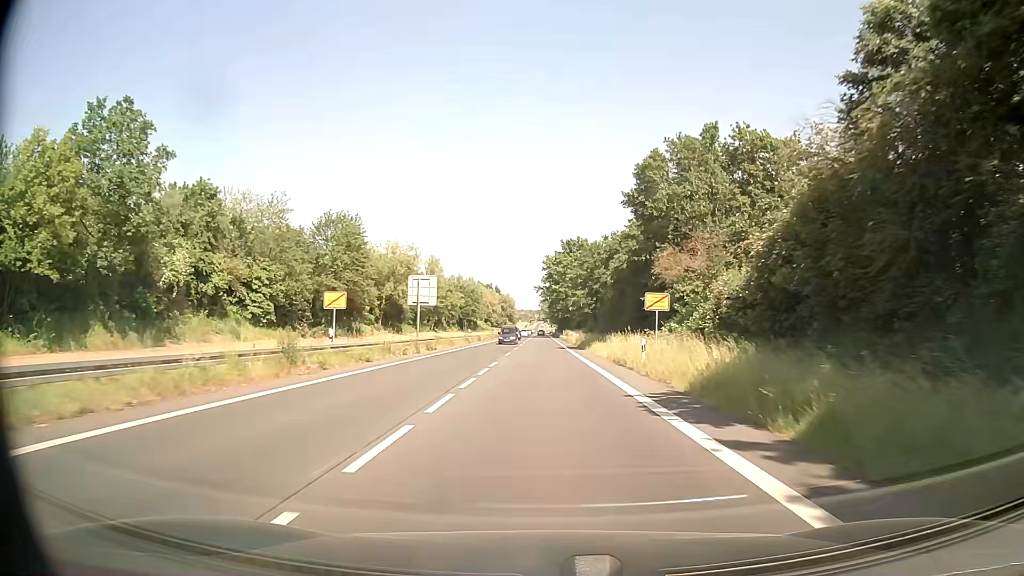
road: secondary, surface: asphalt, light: Day
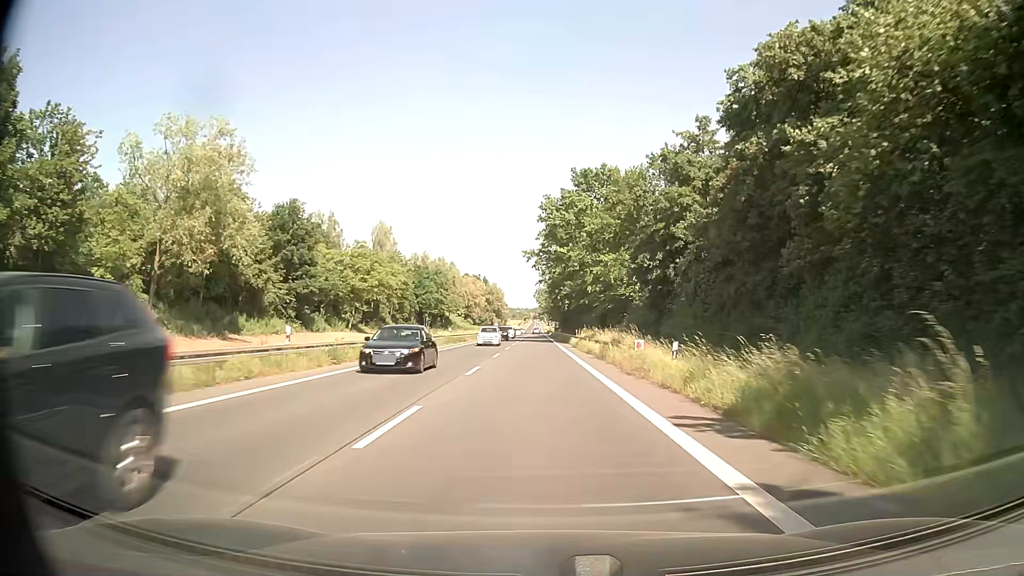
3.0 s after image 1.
(0.0, +51.9) m; +1°
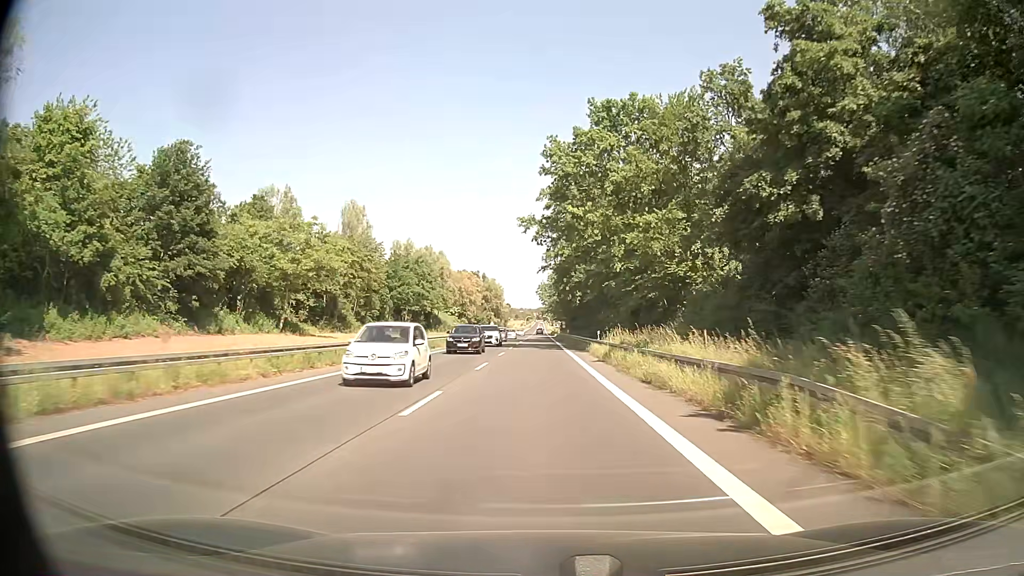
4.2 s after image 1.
(-0.2, +20.9) m; -1°
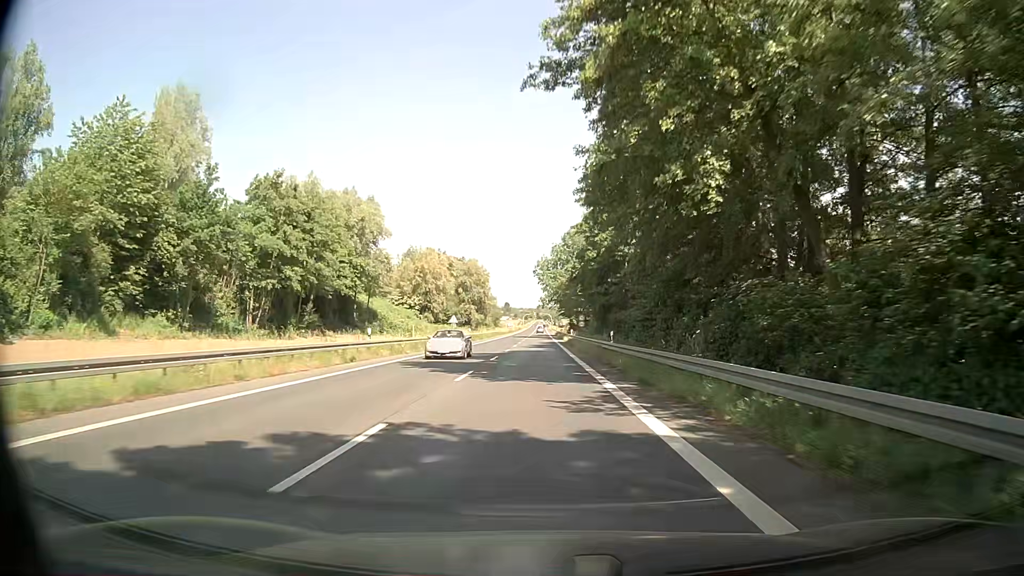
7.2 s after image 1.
(-0.2, +52.8) m; 0°
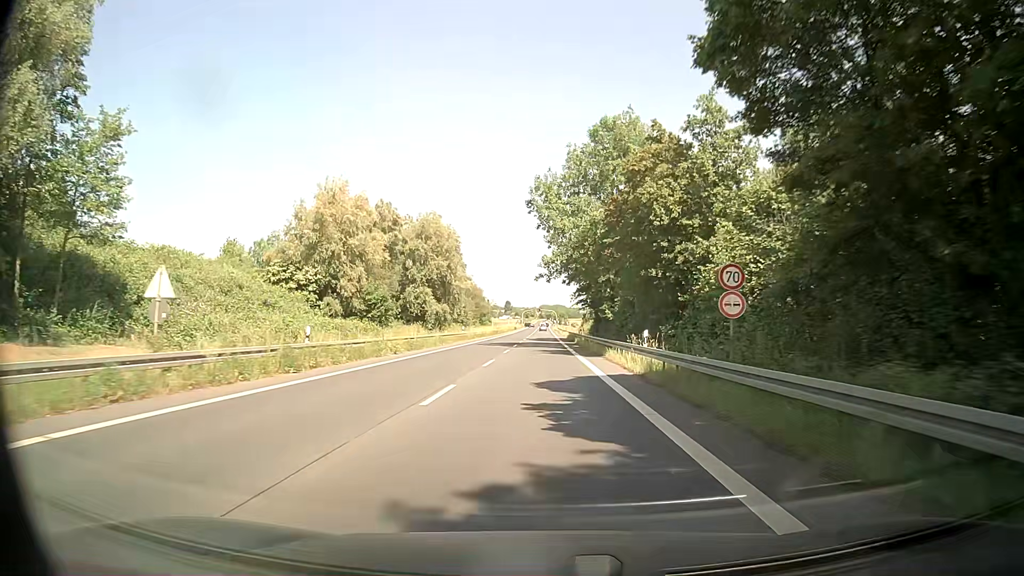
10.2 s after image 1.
(-0.1, +53.4) m; 0°
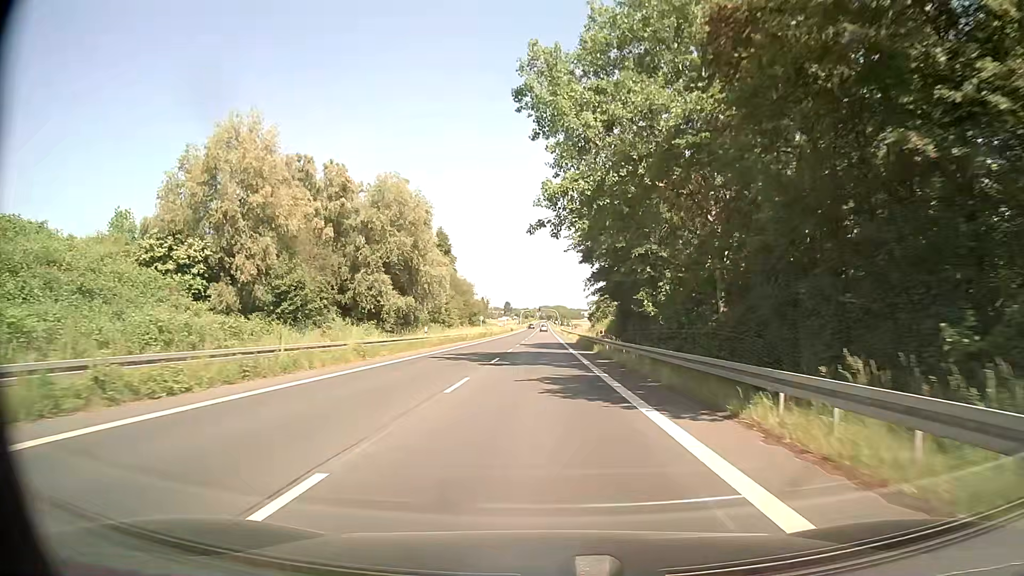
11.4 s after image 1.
(-0.2, +21.5) m; -1°
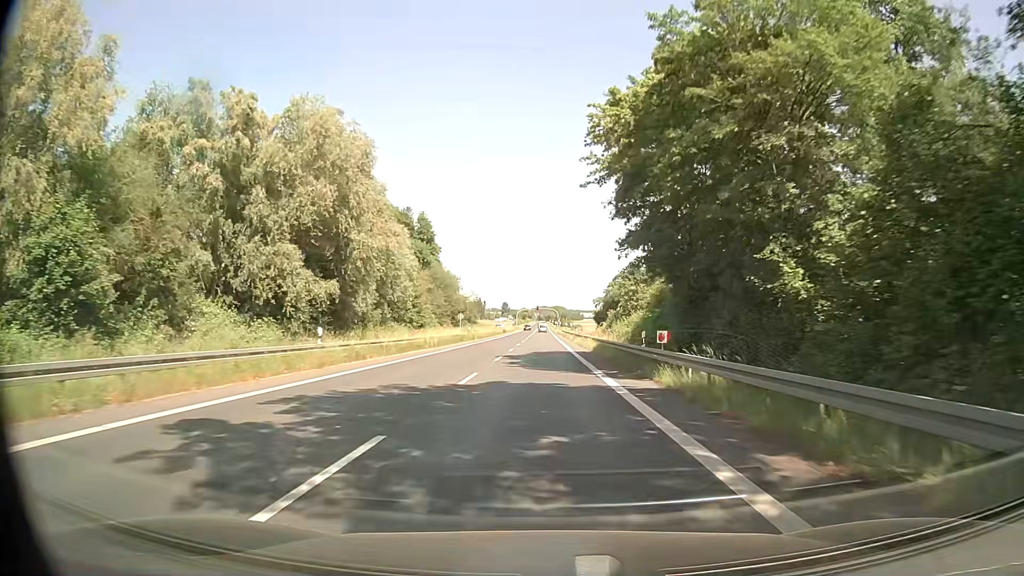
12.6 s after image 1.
(0.0, +21.6) m; 0°
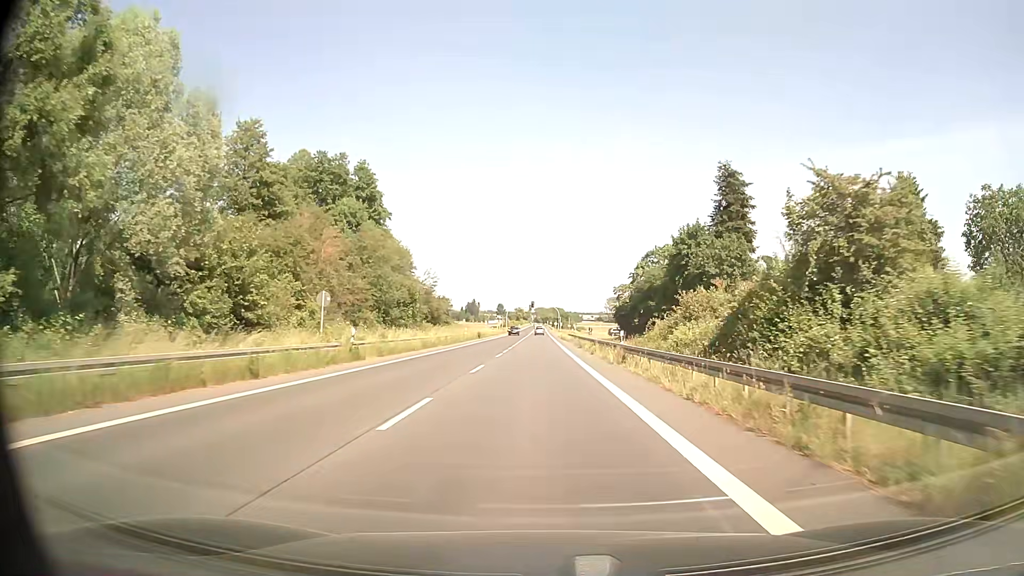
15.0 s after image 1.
(+0.1, +43.3) m; 0°
(0, +10) (0, +20) (0, +30) (0, +40) (0, +50) (0, +60) (0, +70) (0, +80) (0, +90) (0, +100) m
